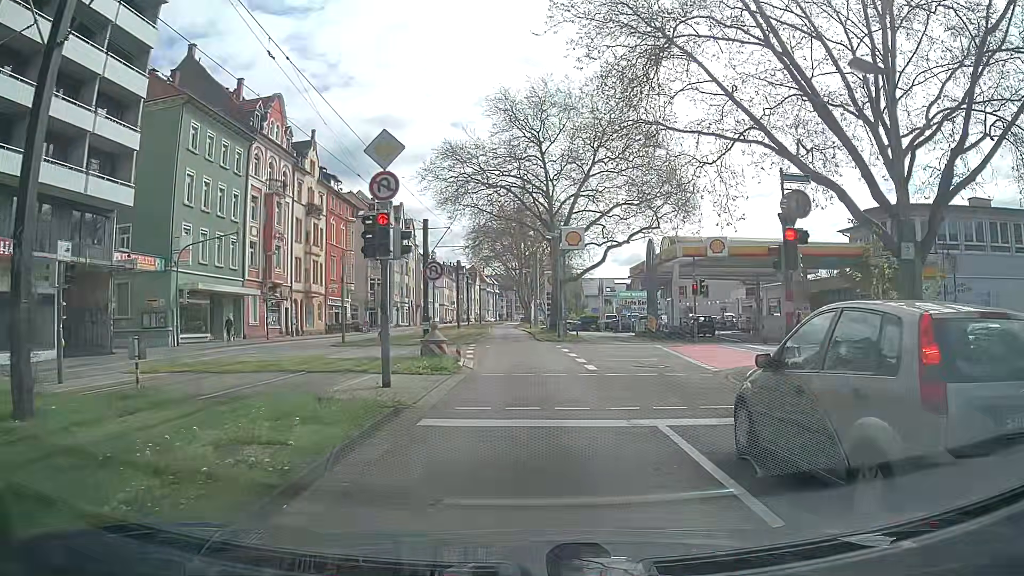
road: secondary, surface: asphalt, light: Day
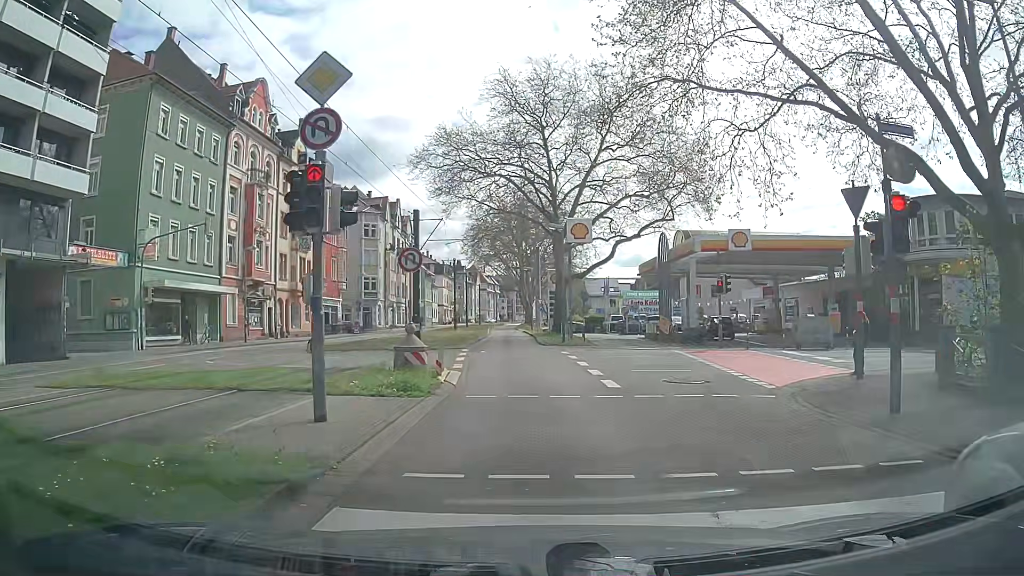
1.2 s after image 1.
(+0.1, +4.0) m; +1°
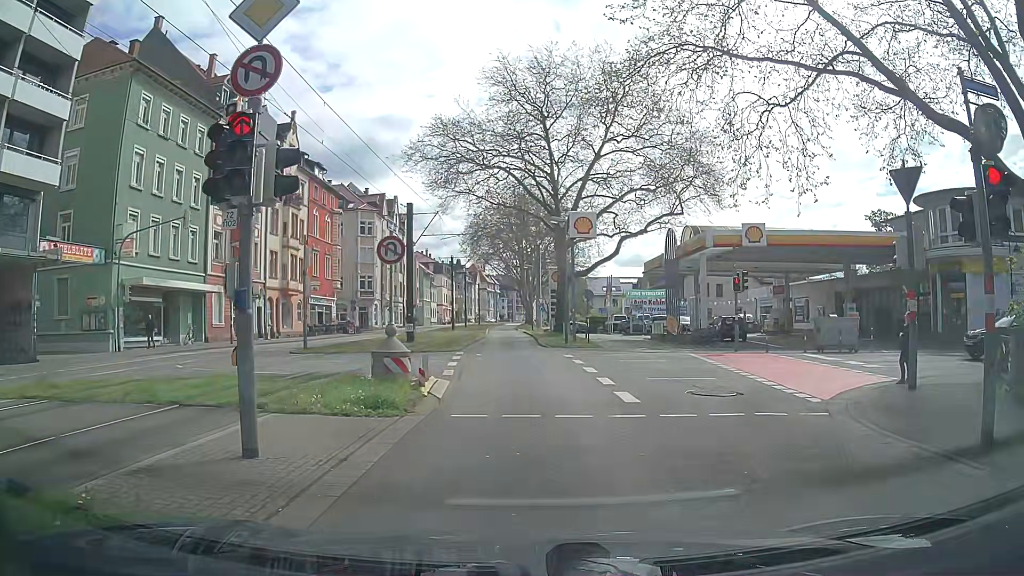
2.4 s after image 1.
(0.0, +2.2) m; -1°
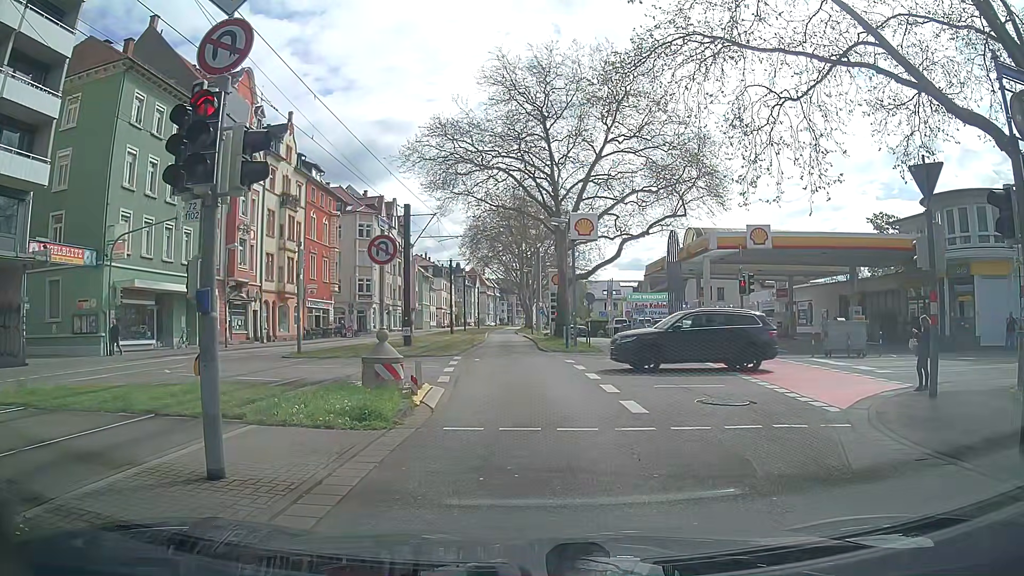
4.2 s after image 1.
(0.0, +0.8) m; 0°
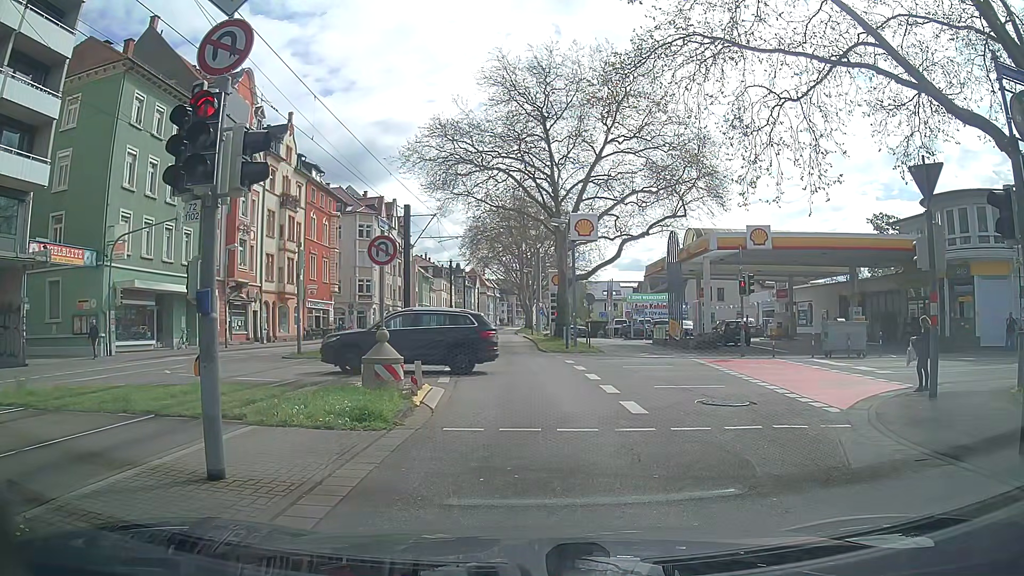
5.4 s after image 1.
(0.0, 0.0) m; 0°
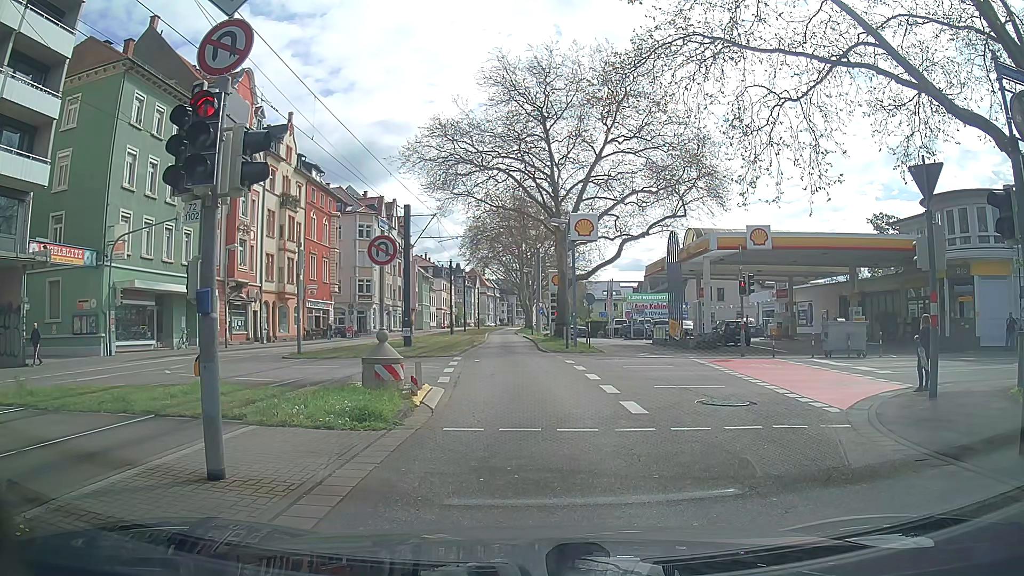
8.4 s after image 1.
(0.0, 0.0) m; 0°
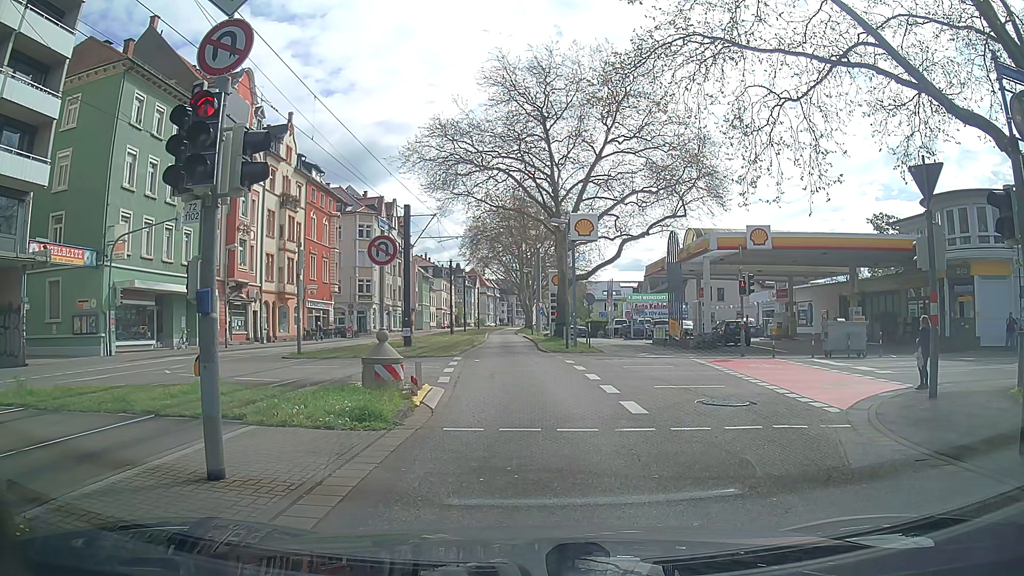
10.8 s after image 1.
(0.0, 0.0) m; 0°
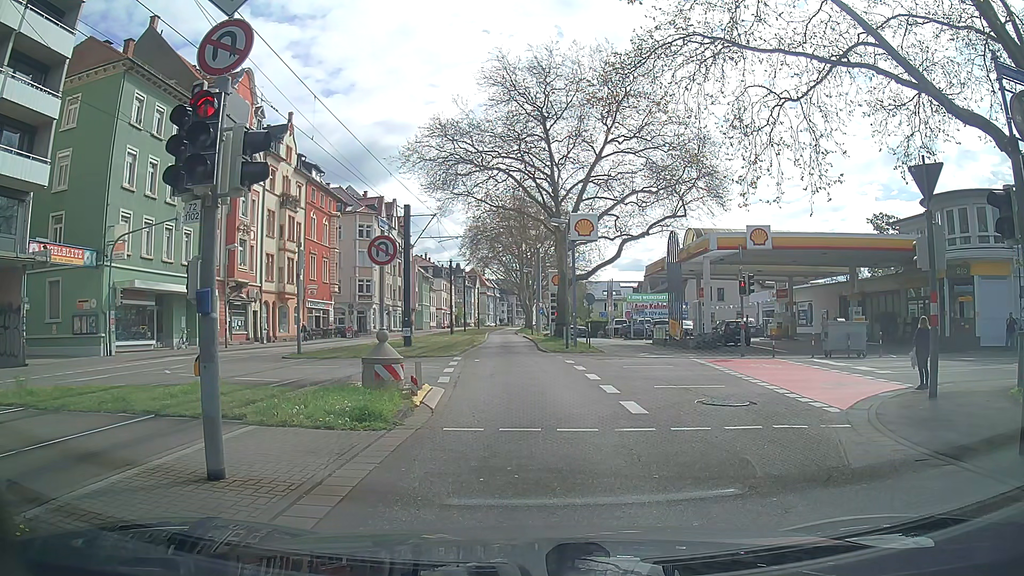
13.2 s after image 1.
(0.0, 0.0) m; 0°
